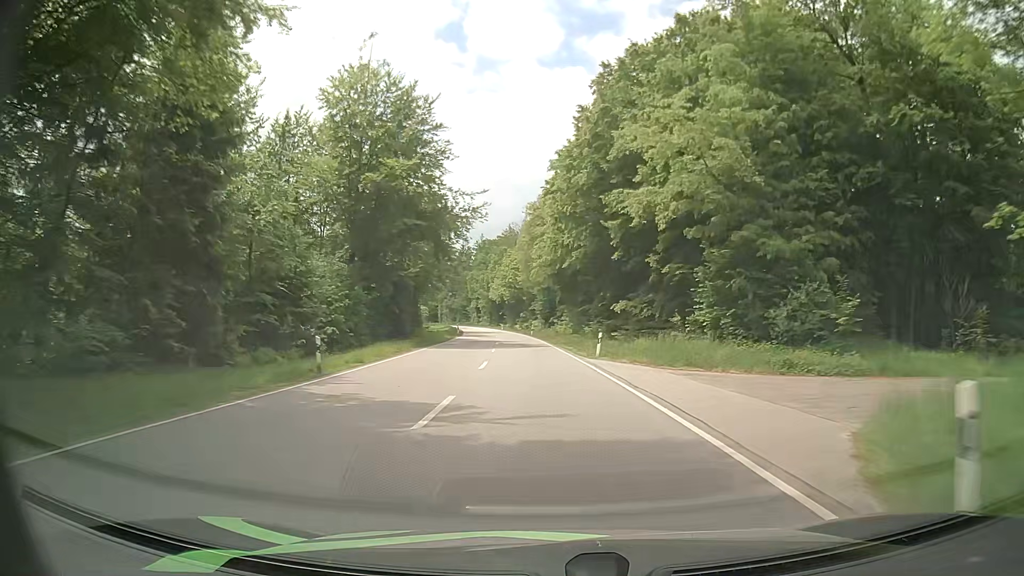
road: secondary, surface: asphalt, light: Day
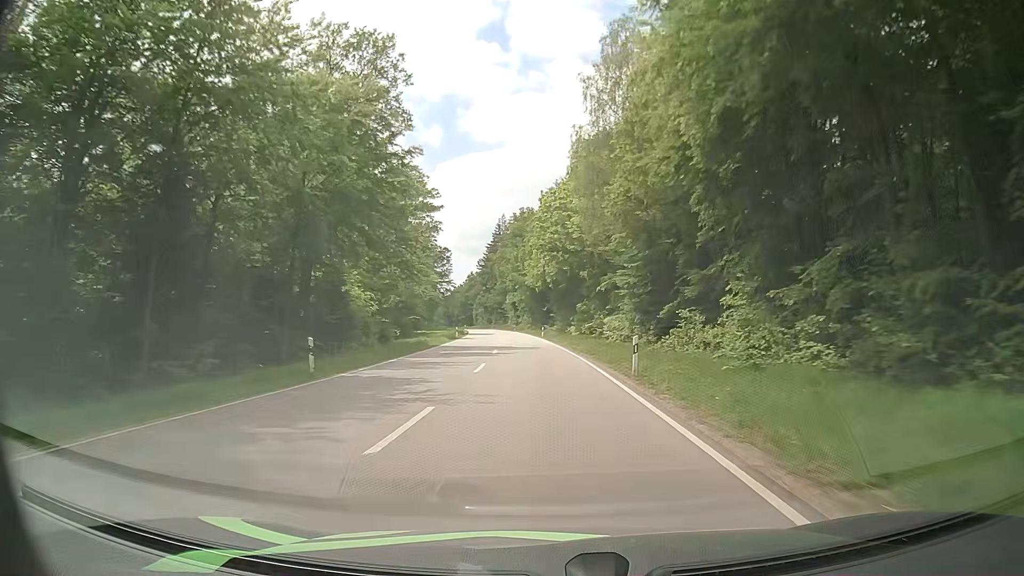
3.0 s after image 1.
(-2.9, +61.8) m; -5°
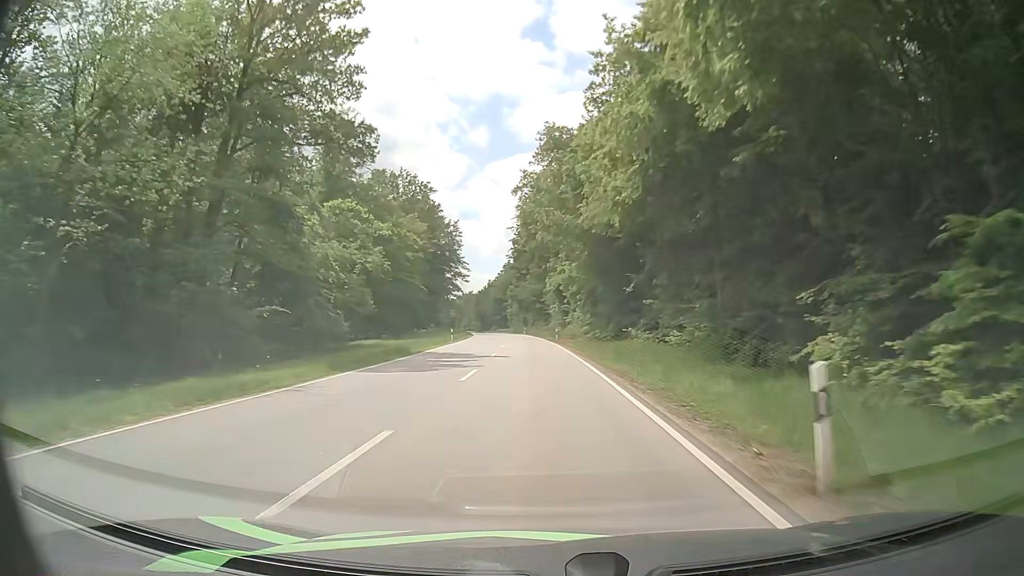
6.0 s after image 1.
(-2.2, +62.6) m; -4°
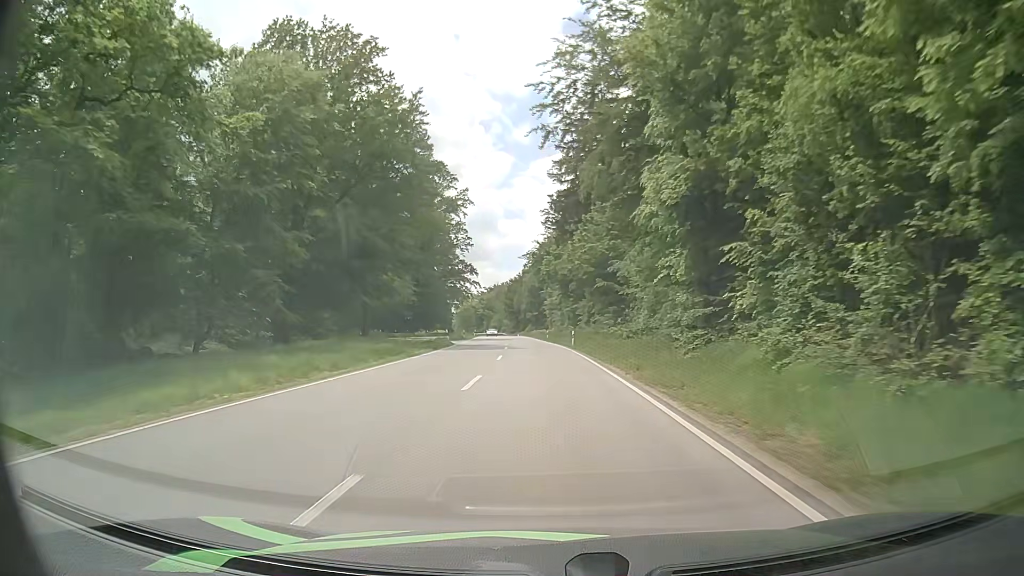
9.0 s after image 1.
(-2.7, +62.7) m; -4°
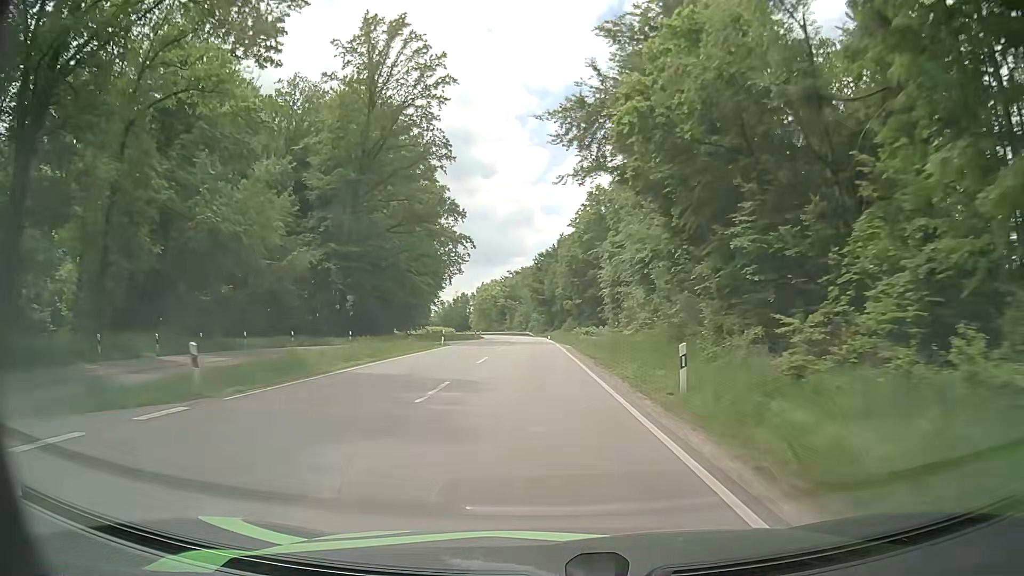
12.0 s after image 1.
(-1.9, +62.2) m; -3°
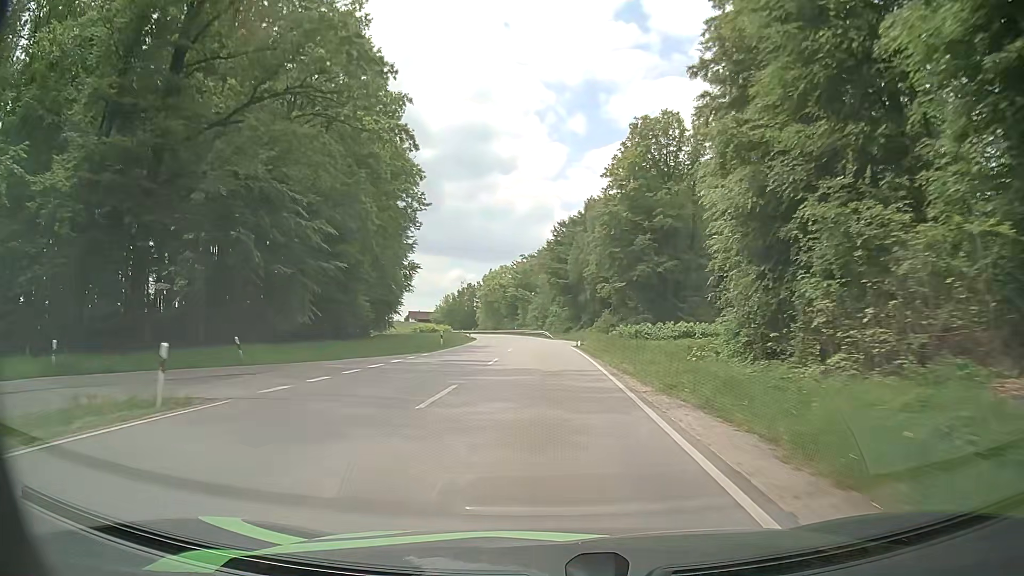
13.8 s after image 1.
(-0.7, +36.8) m; -2°
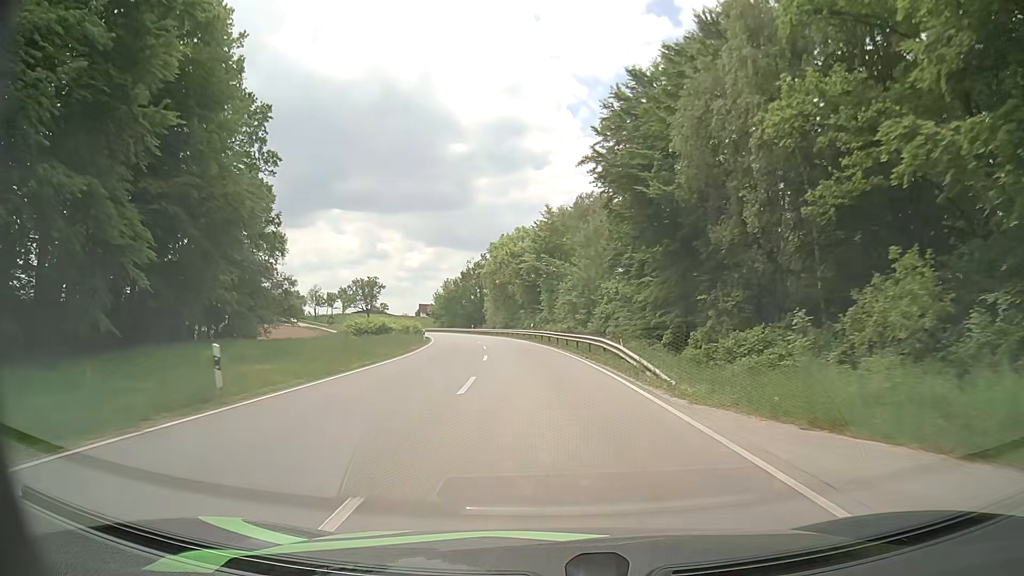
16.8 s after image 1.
(-1.2, +57.4) m; -3°
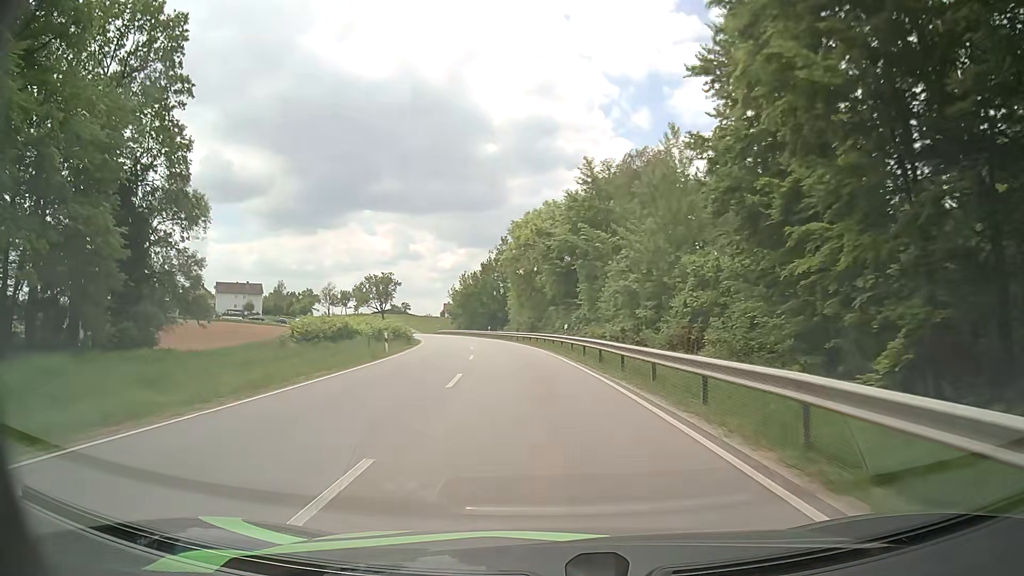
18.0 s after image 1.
(-0.4, +22.5) m; -2°
(0, +10) (-1, +20) (-1, +30) (-2, +40) (-3, +50) (-5, +60) (-7, +70) (-9, +79) (-12, +89) (-14, +99) m
